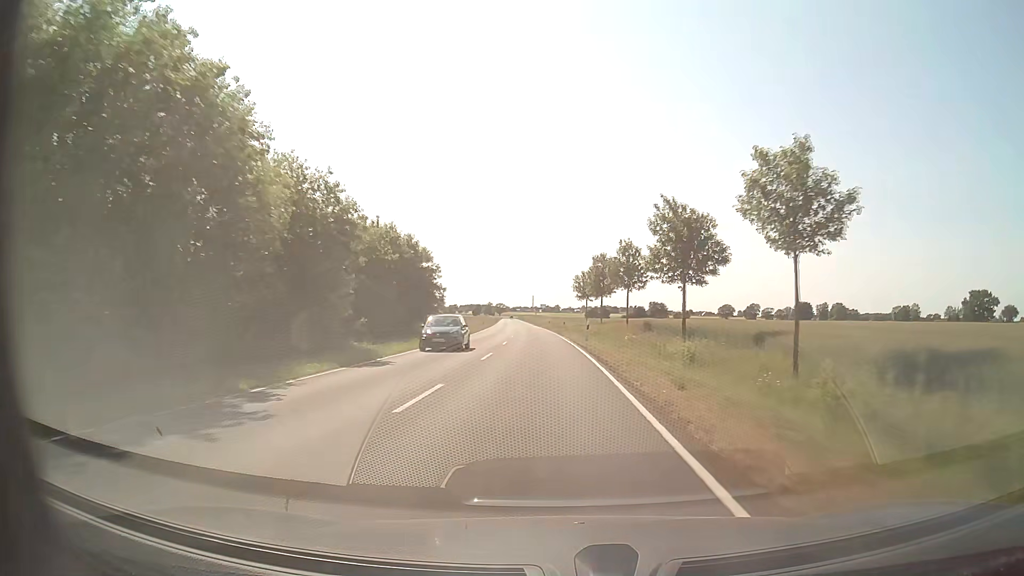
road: secondary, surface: asphalt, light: Day
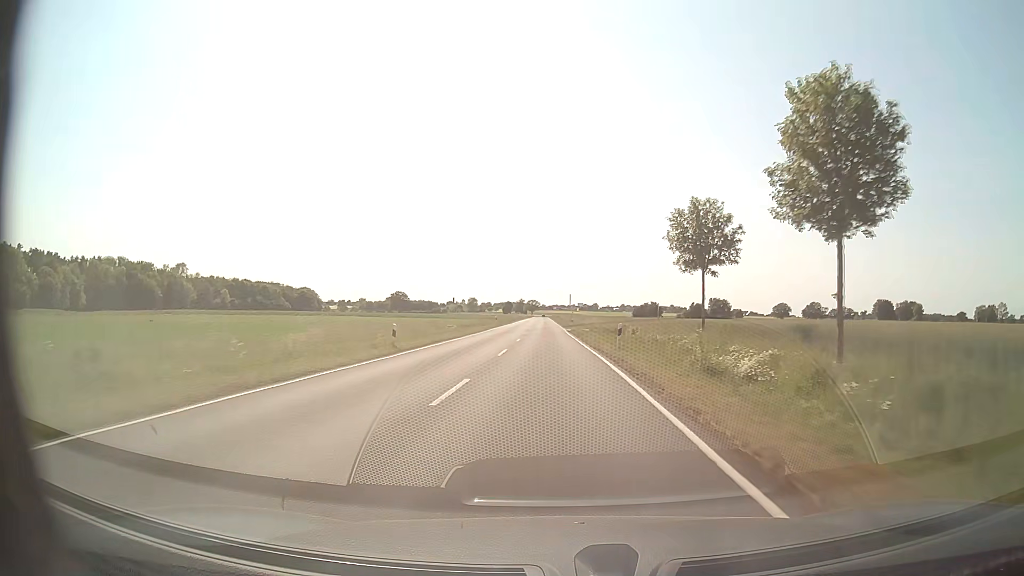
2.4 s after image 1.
(-2.0, +60.8) m; -3°
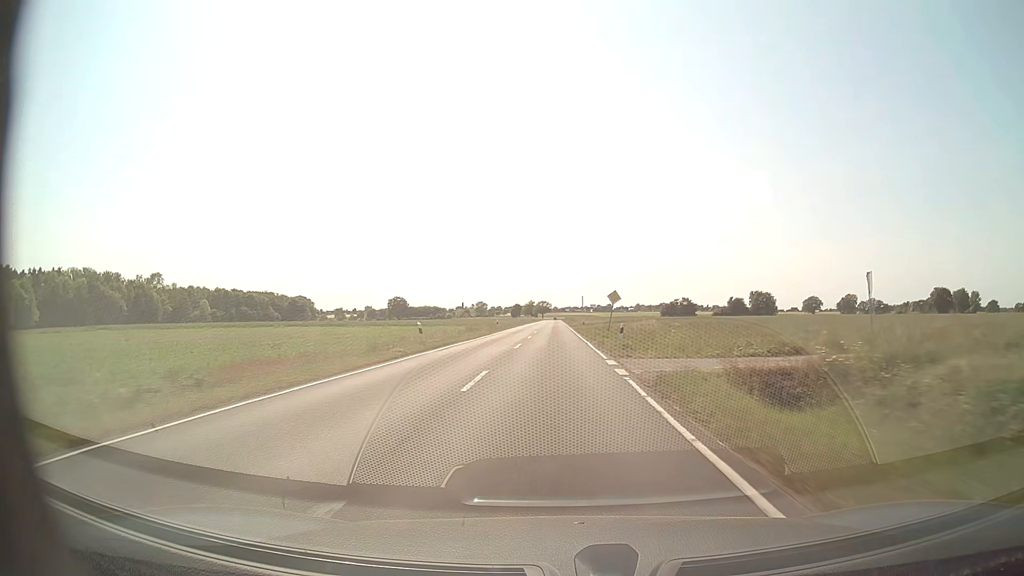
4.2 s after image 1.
(-0.6, +46.4) m; -1°
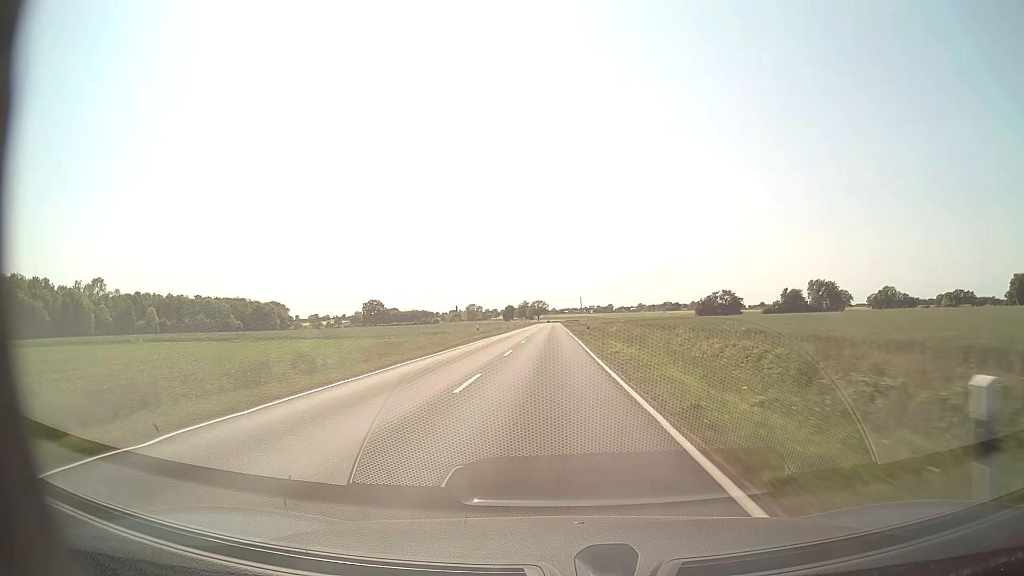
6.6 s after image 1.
(0.0, +62.9) m; 0°
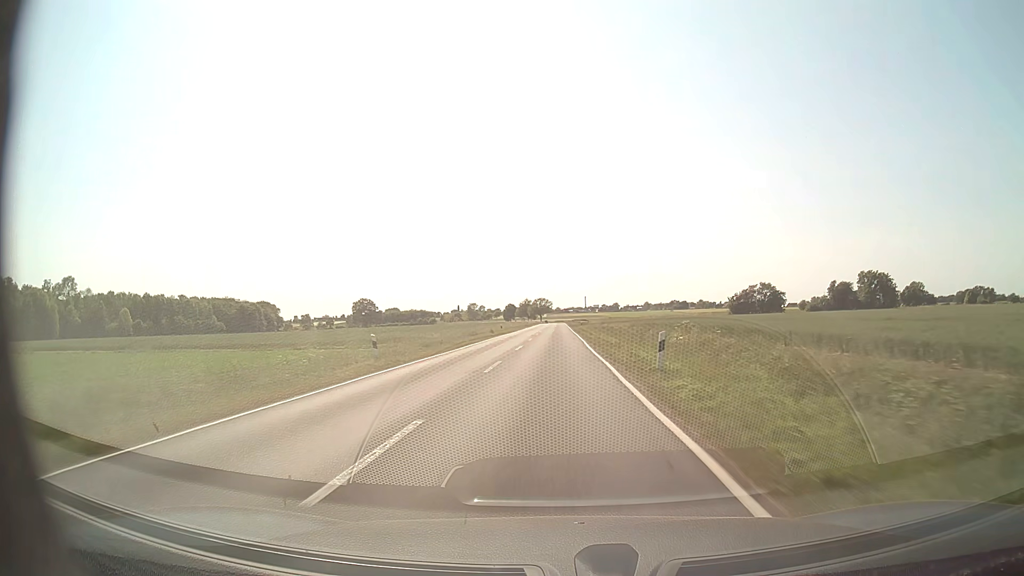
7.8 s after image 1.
(-0.1, +31.6) m; -1°
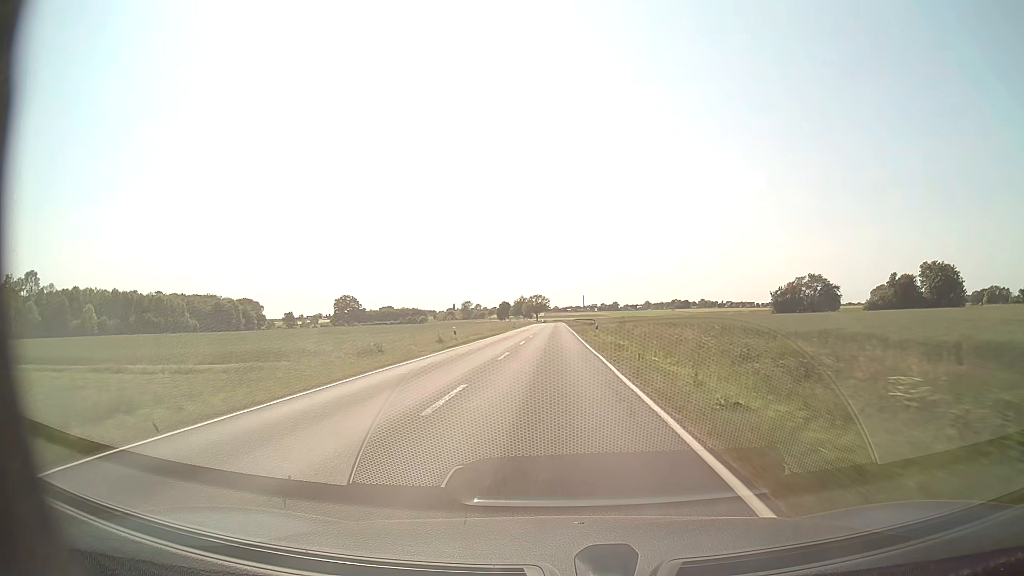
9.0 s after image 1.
(+0.1, +31.5) m; 0°
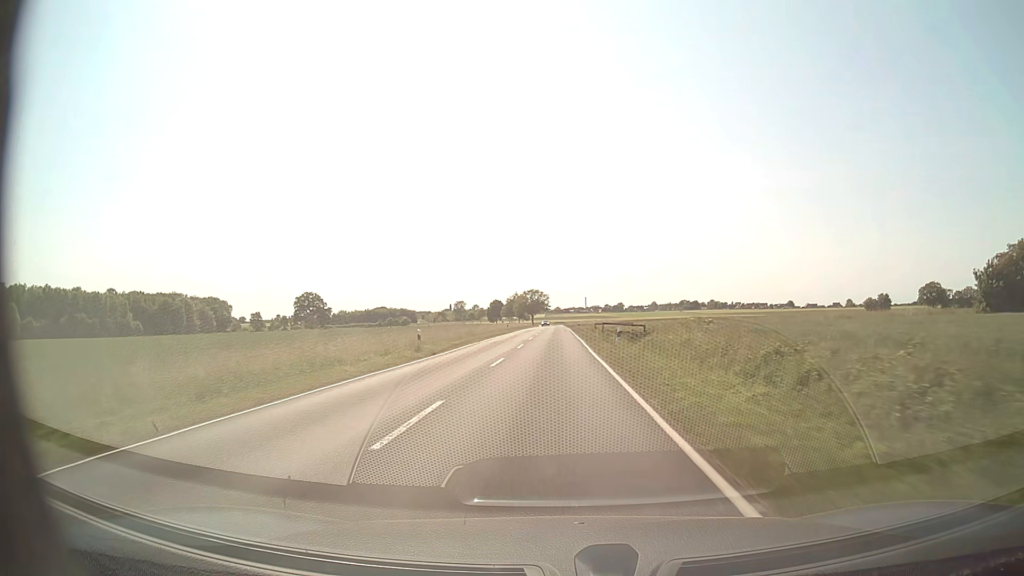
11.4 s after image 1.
(0.0, +62.2) m; 0°
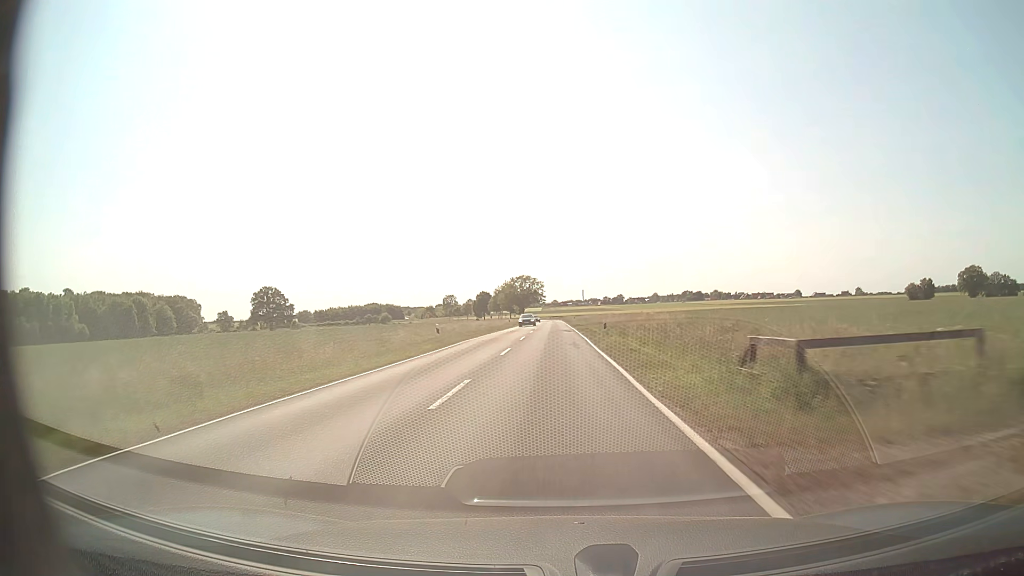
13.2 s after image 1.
(+0.1, +45.3) m; +1°
(0, +10) (0, +20) (0, +30) (0, +40) (0, +50) (0, +60) (0, +70) (-1, +80) (-1, +90) (-1, +100) m
